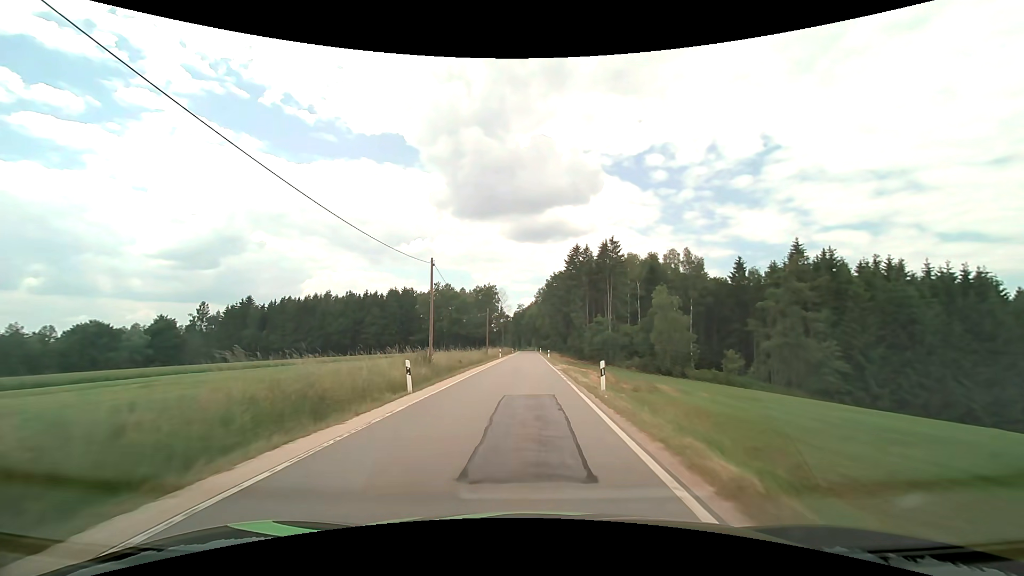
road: tertiary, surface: asphalt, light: Day
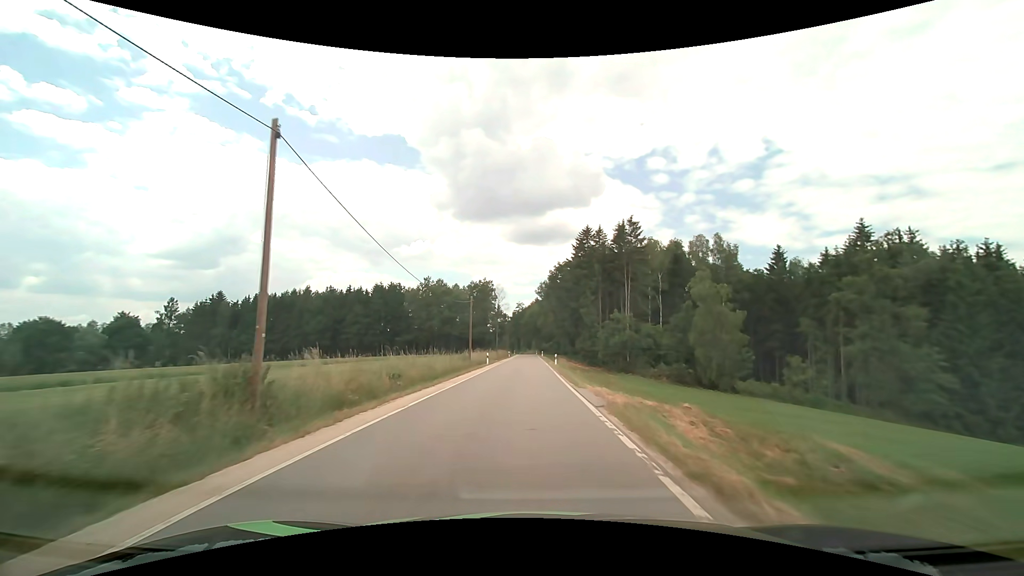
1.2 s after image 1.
(0.0, +17.8) m; 0°
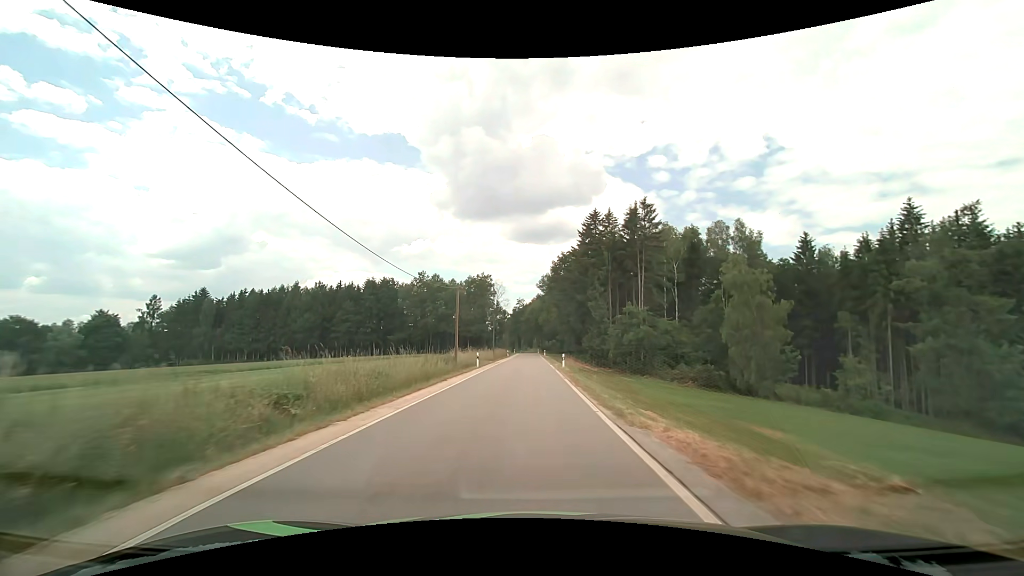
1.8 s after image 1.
(0.0, +9.1) m; 0°
(0, +10) (0, +20) (0, +30) (0, +40) (0, +50) (0, +60) (0, +70) (0, +80) (0, +90) (0, +100) m
